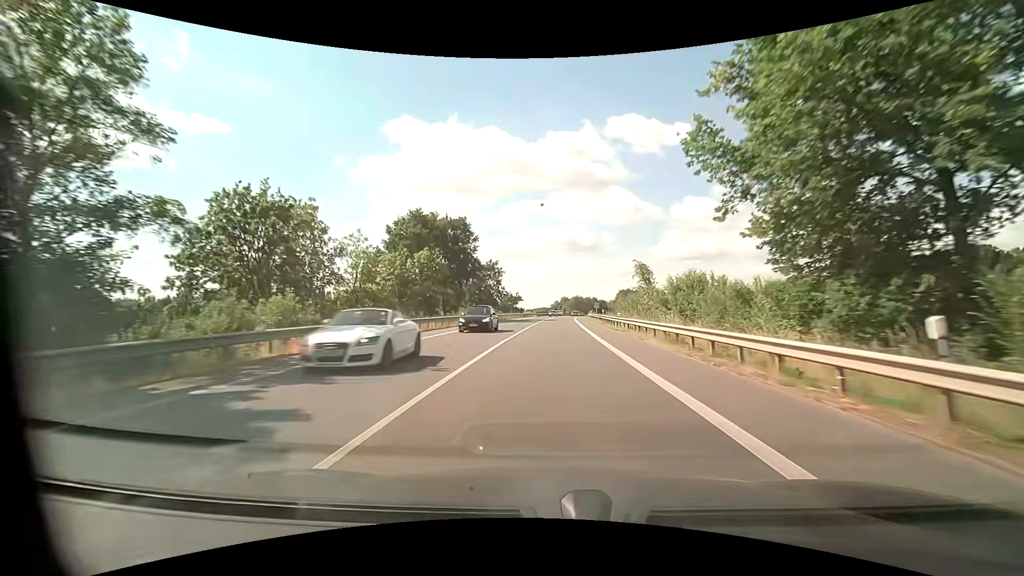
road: primary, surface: asphalt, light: Day
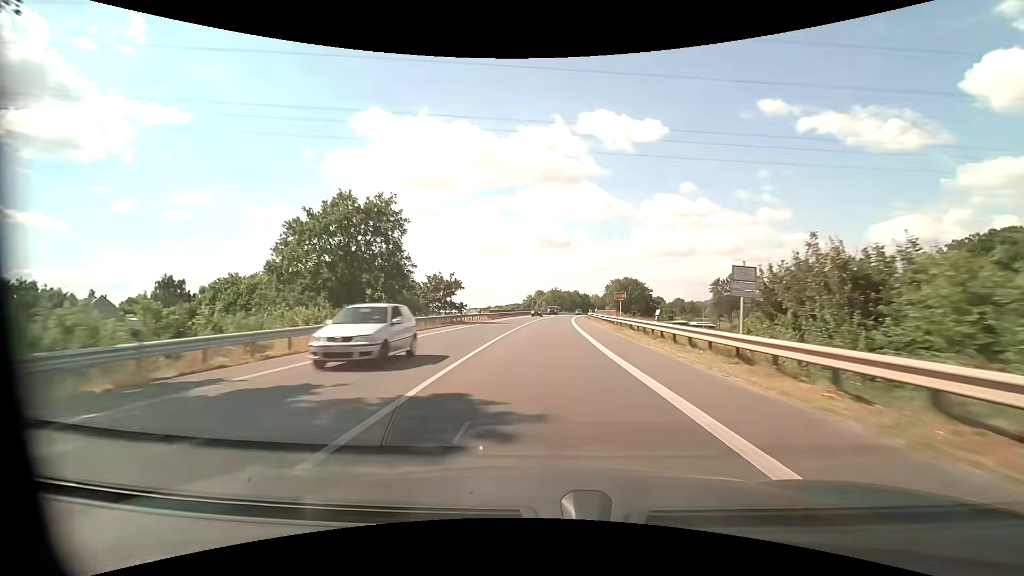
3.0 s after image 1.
(+1.7, +58.3) m; +3°
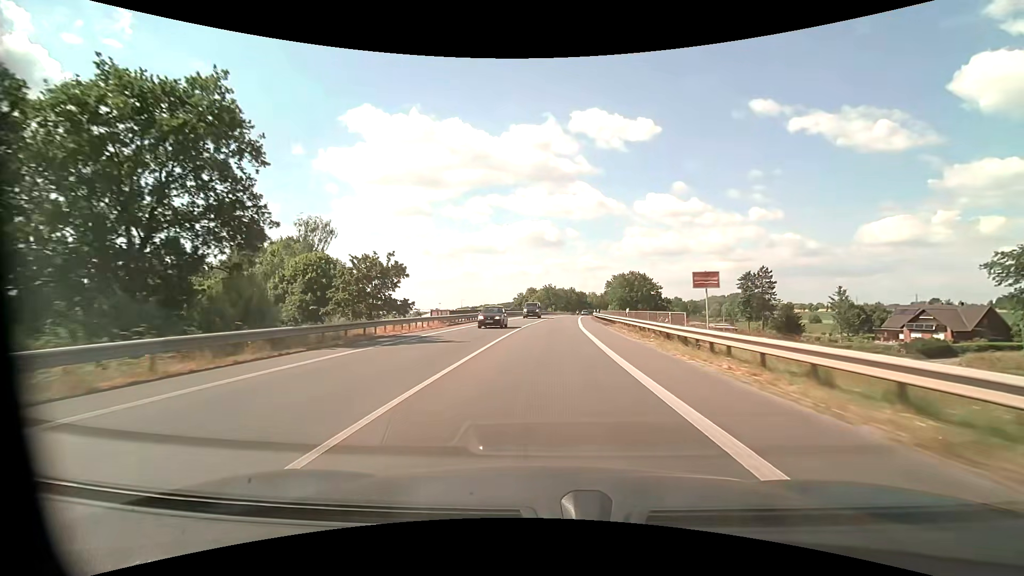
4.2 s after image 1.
(+0.2, +23.4) m; +1°
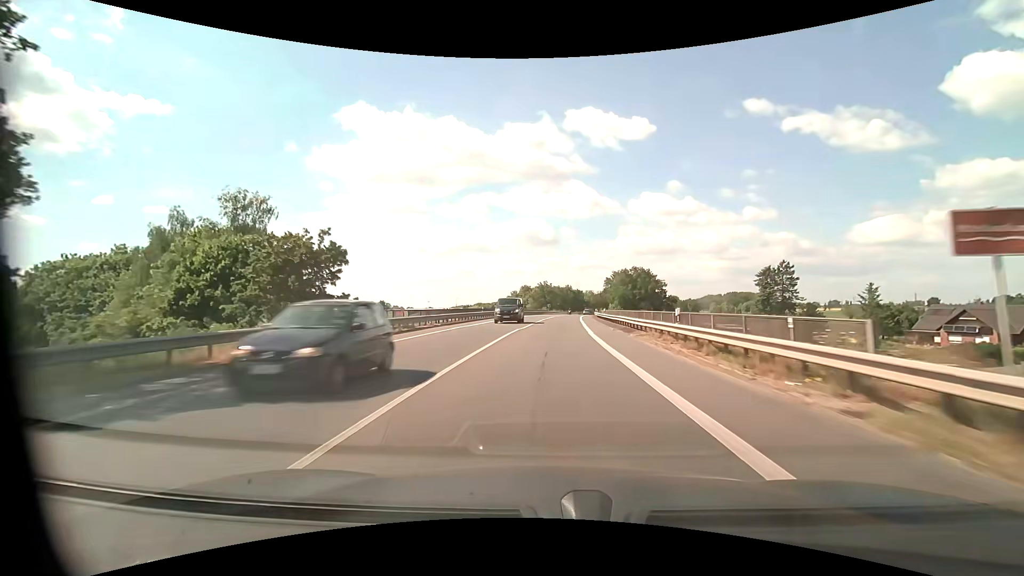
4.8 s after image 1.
(+0.1, +11.7) m; +1°
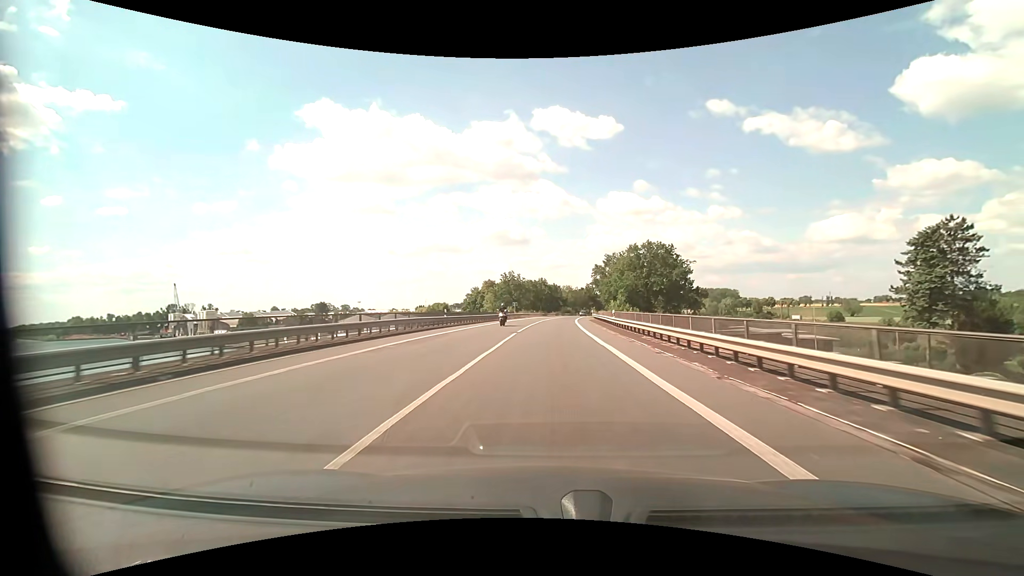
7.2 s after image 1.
(+1.4, +46.7) m; +3°
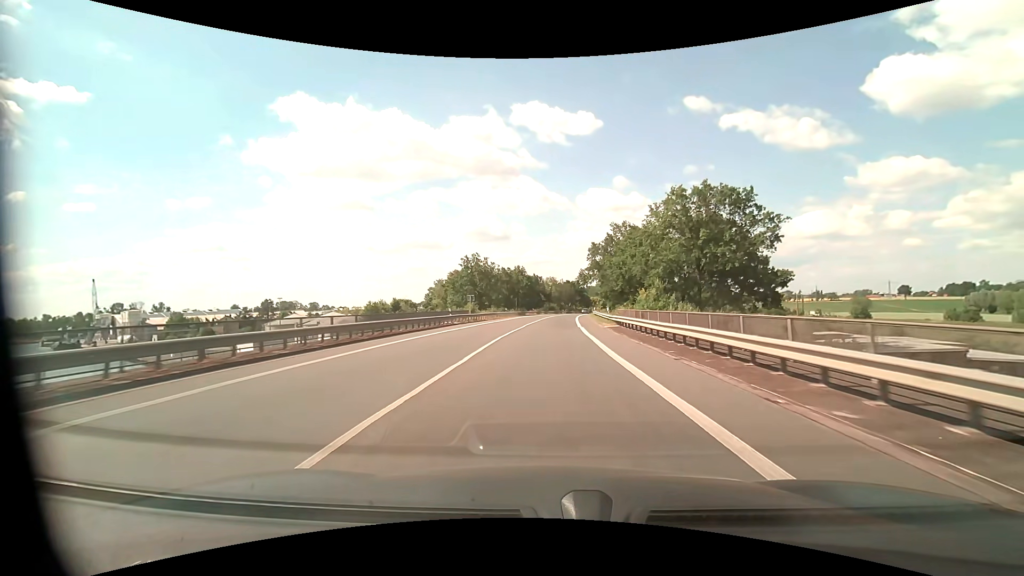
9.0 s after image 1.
(+0.7, +35.1) m; +2°
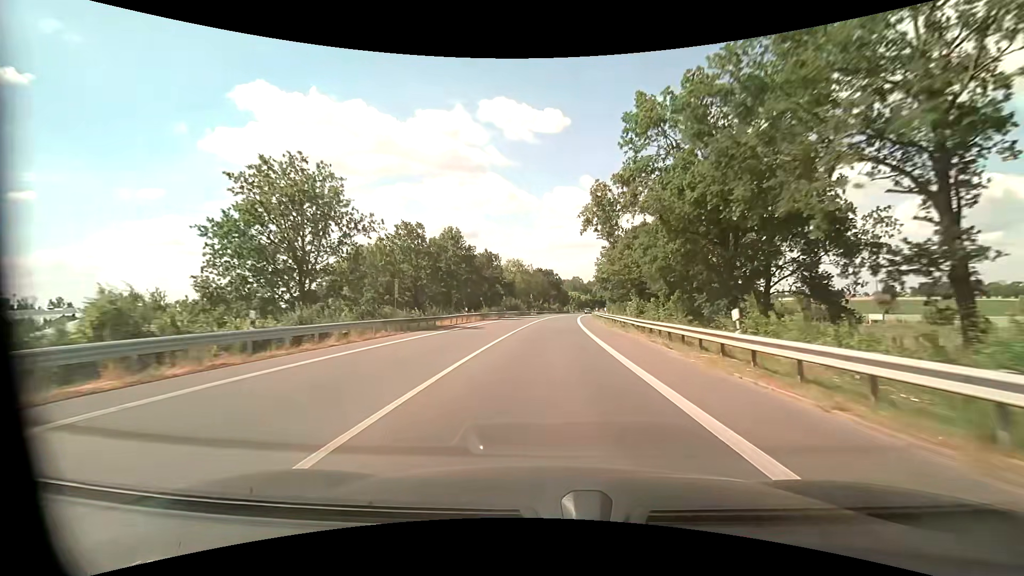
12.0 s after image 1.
(+1.8, +58.5) m; +4°
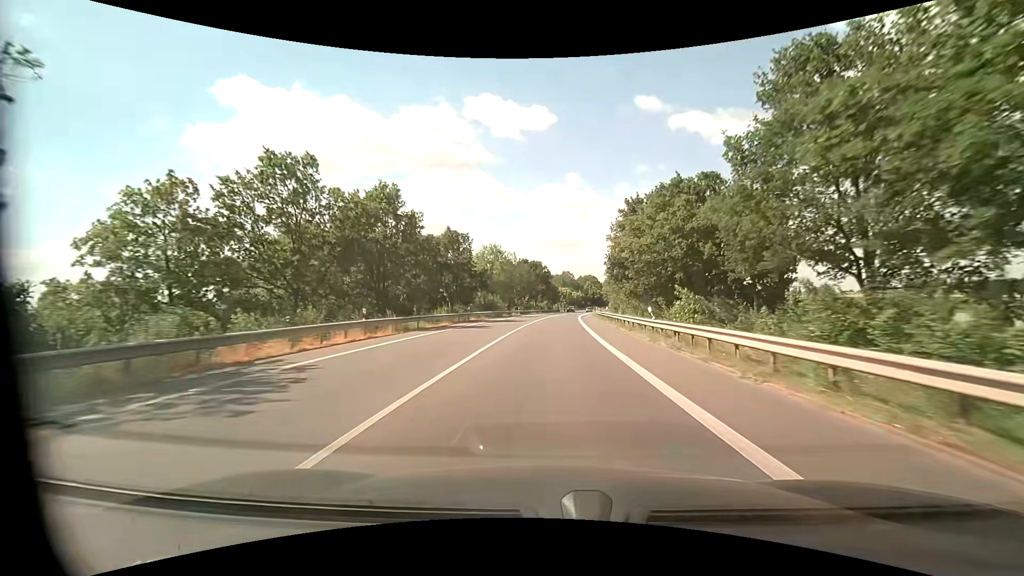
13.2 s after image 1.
(+0.3, +23.4) m; +1°
(0, +10) (0, +20) (+1, +30) (+1, +40) (+1, +50) (+2, +60) (+3, +70) (+4, +80) (+5, +90) (+6, +100) m
